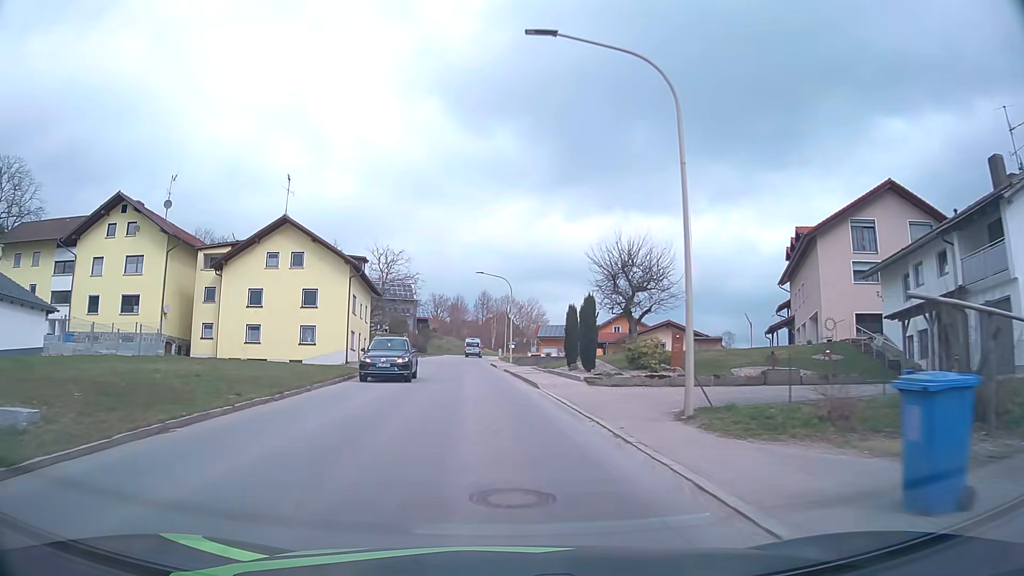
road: tertiary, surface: asphalt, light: Day
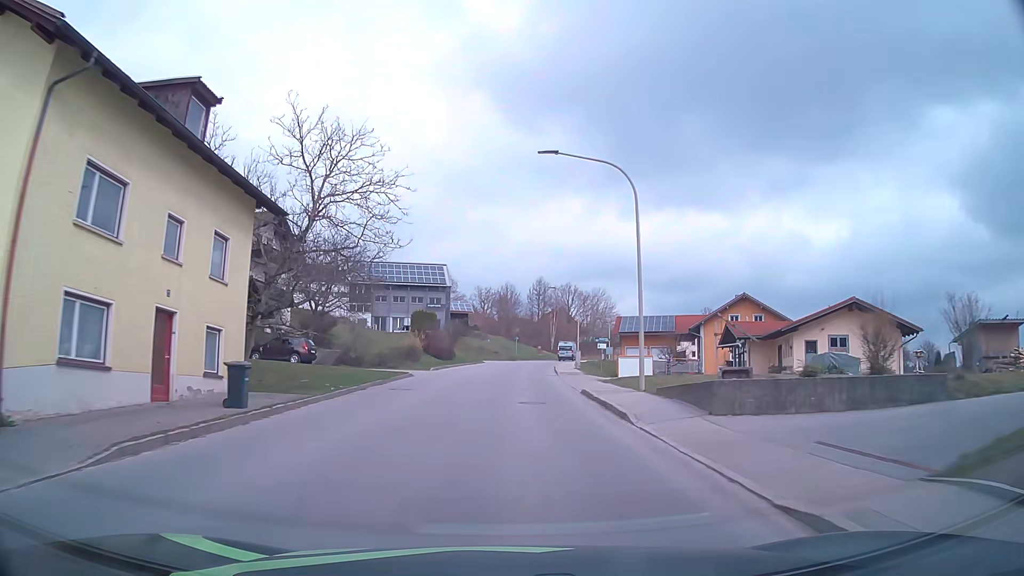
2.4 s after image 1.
(-2.1, +34.4) m; -5°
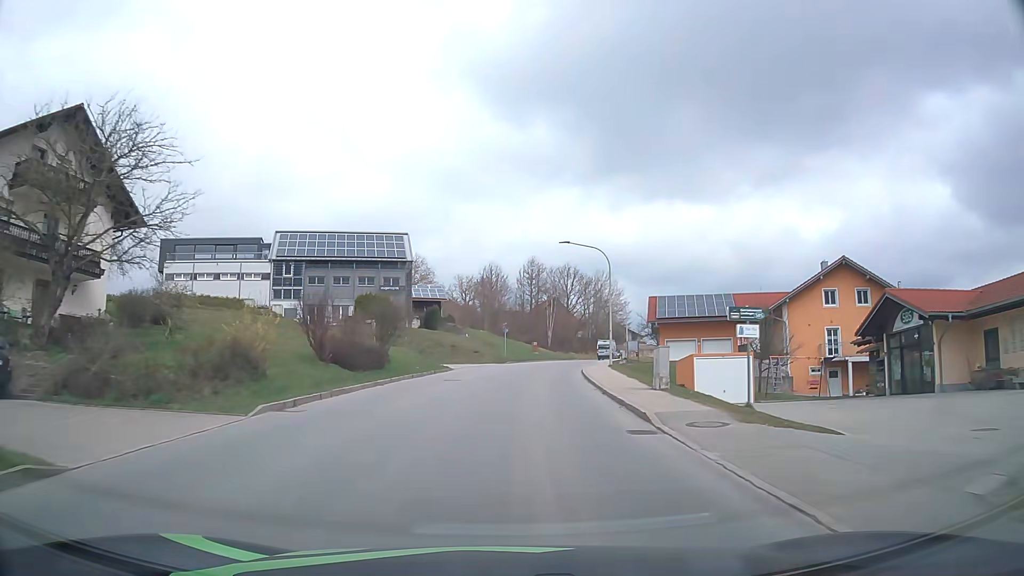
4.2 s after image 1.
(+0.1, +26.7) m; +1°
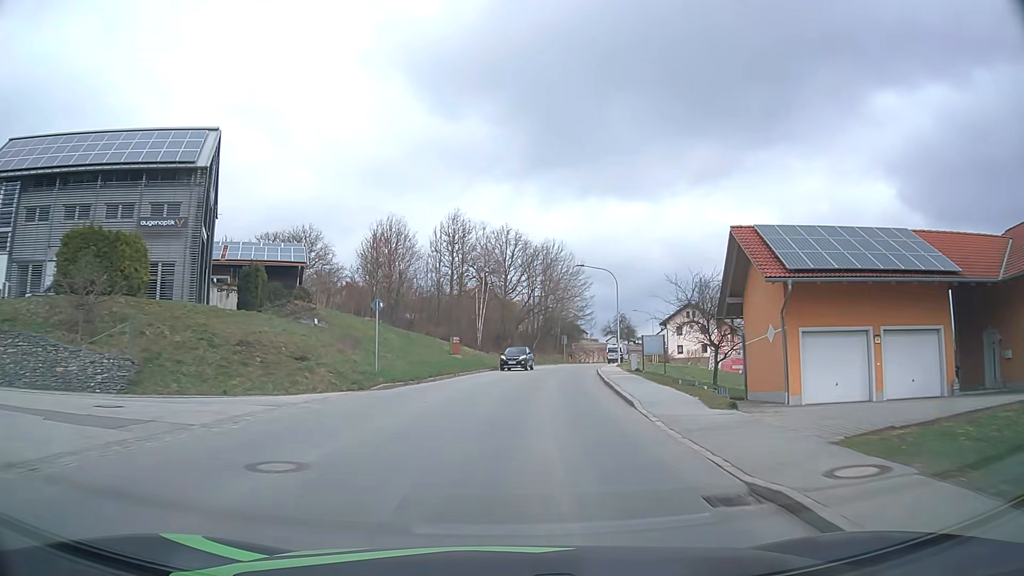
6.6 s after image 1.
(+1.8, +36.6) m; +6°
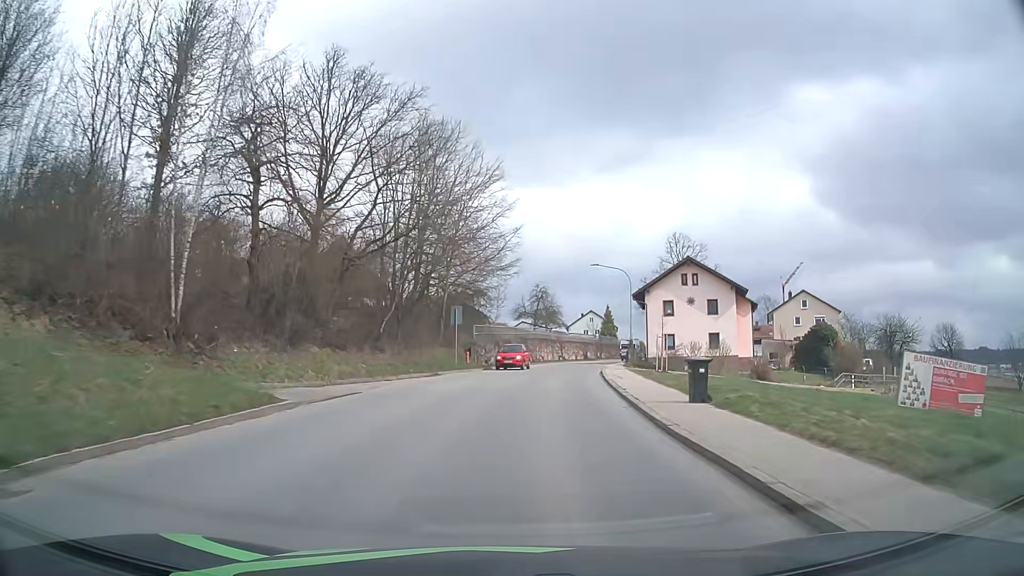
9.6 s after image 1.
(+3.7, +46.5) m; +9°
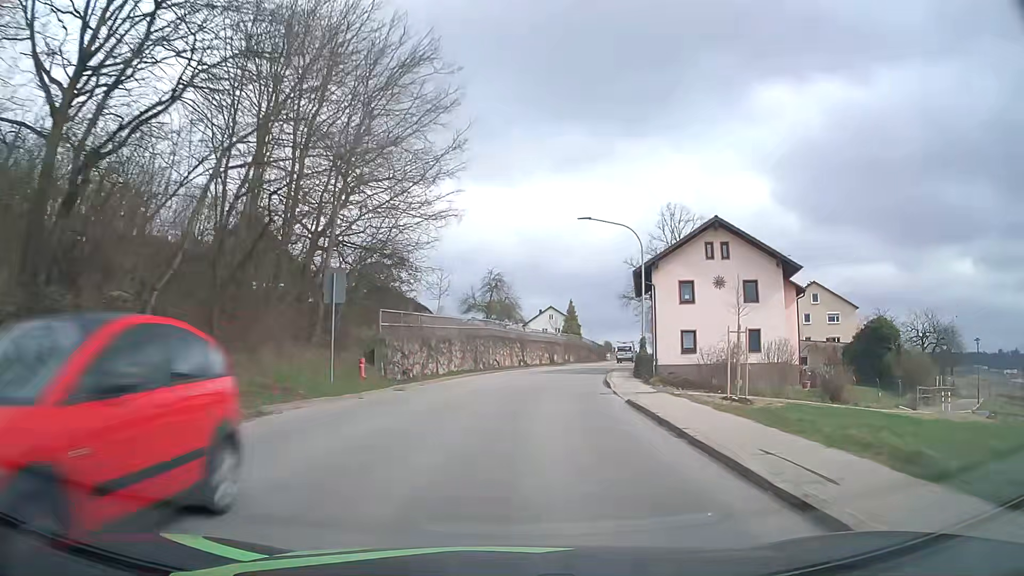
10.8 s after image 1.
(+0.6, +18.6) m; +3°
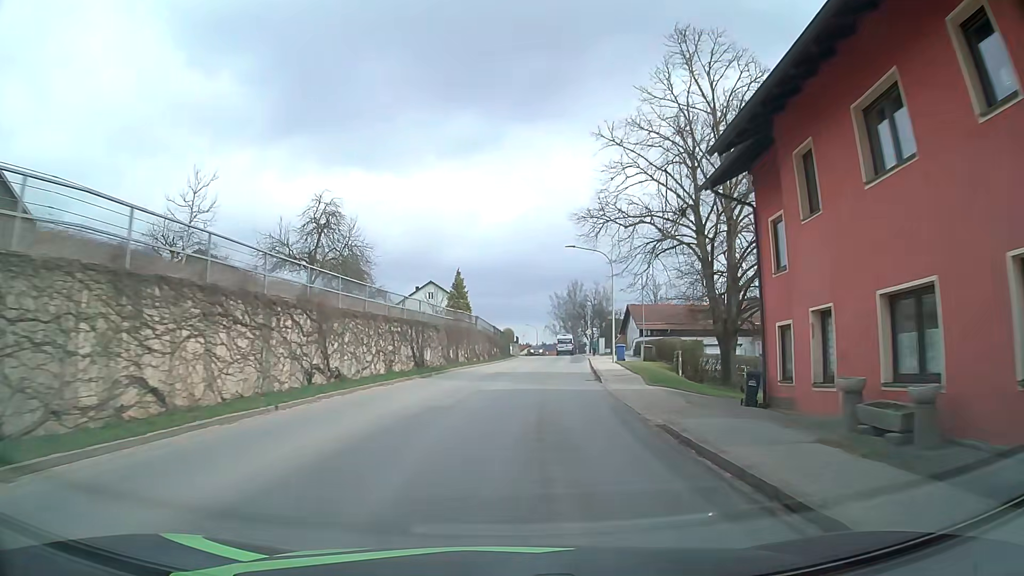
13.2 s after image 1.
(+3.1, +36.0) m; +10°
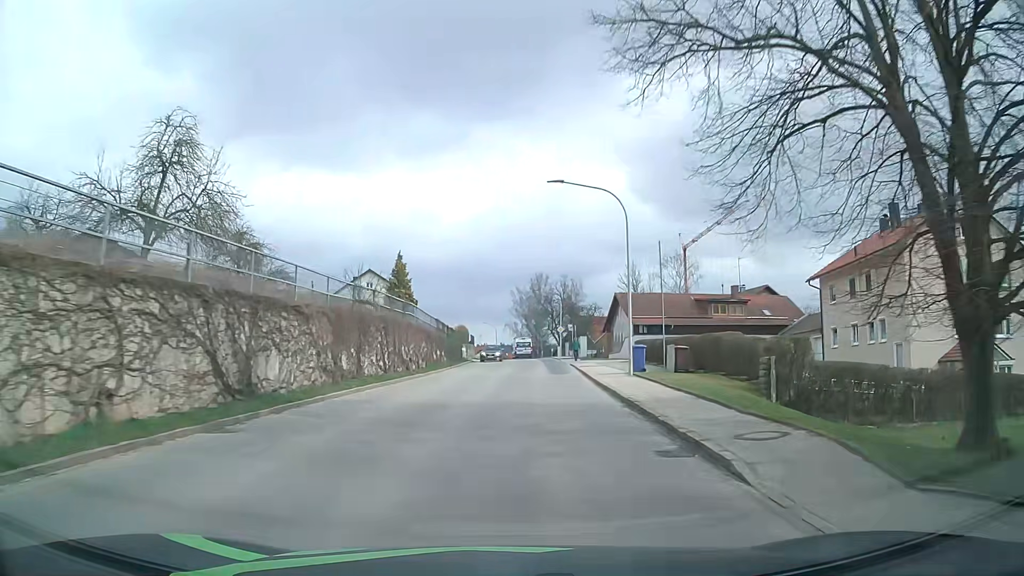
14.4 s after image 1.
(+0.5, +17.2) m; +3°
(0, +10) (+1, +20) (+1, +30) (+2, +40) (+2, +50) (+2, +60) (+2, +70) (+2, +80) (+1, +90) (0, +100) m
